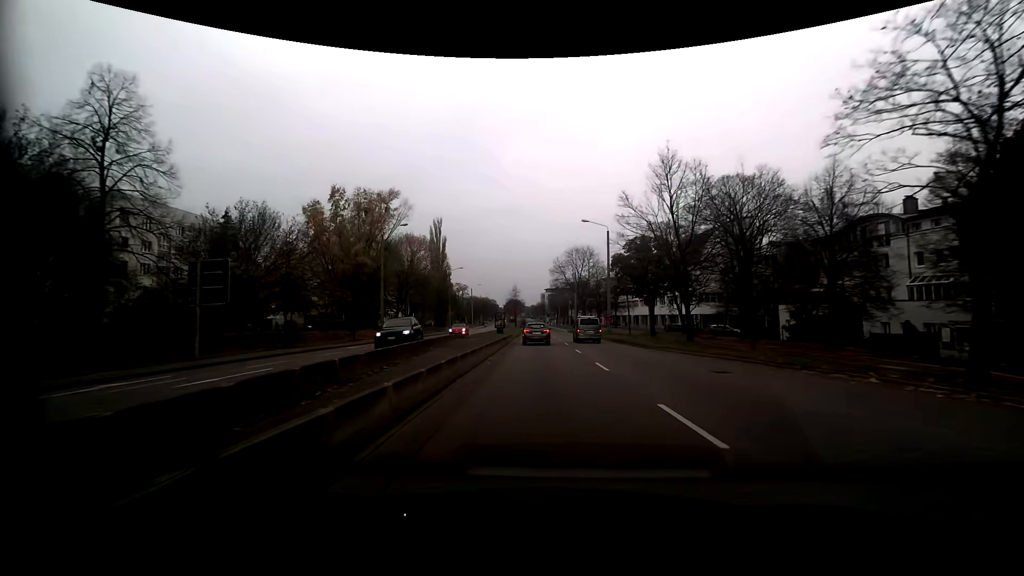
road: secondary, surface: asphalt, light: Day
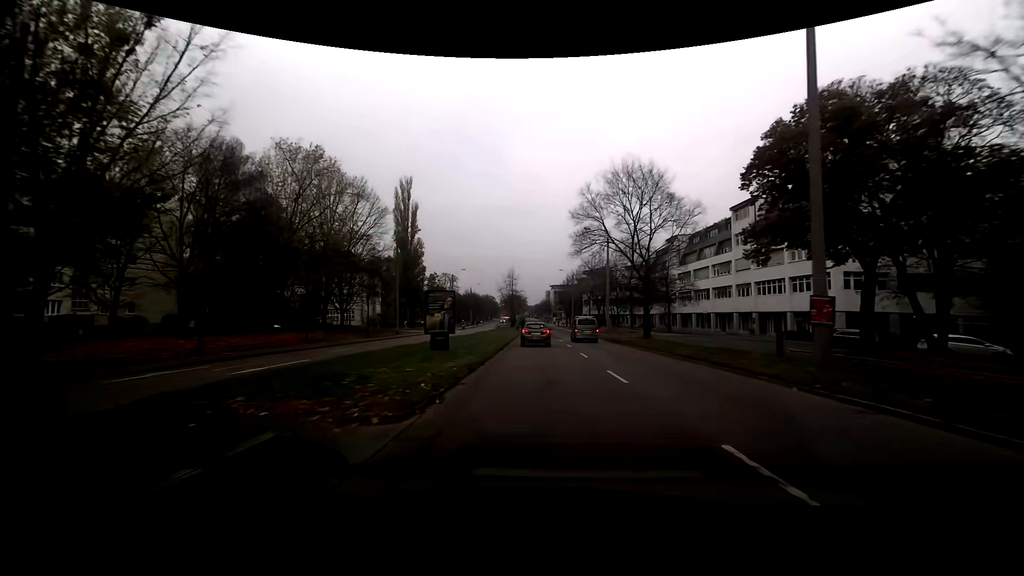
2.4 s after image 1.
(-0.3, +39.4) m; 0°
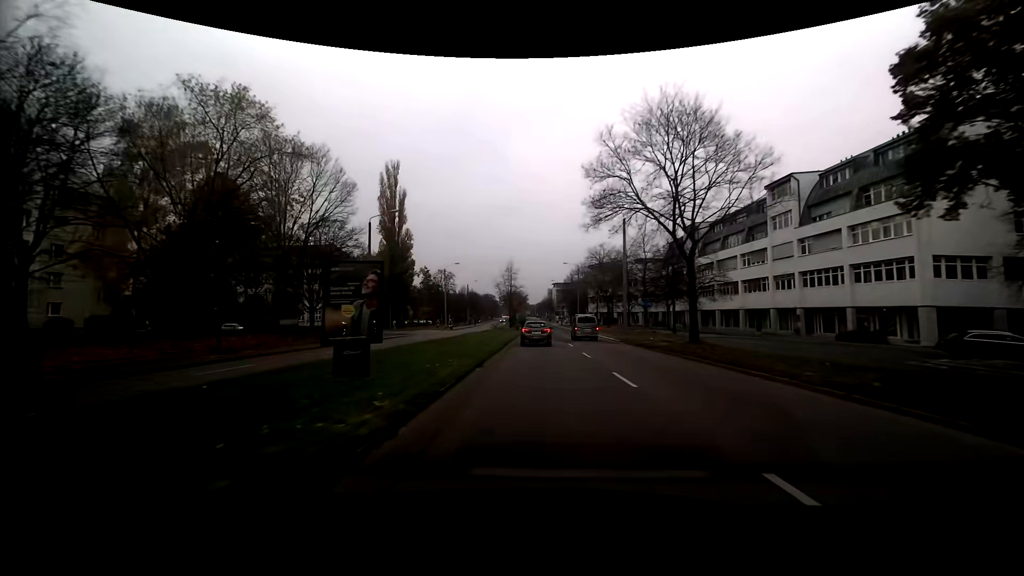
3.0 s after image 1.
(0.0, +10.2) m; 0°
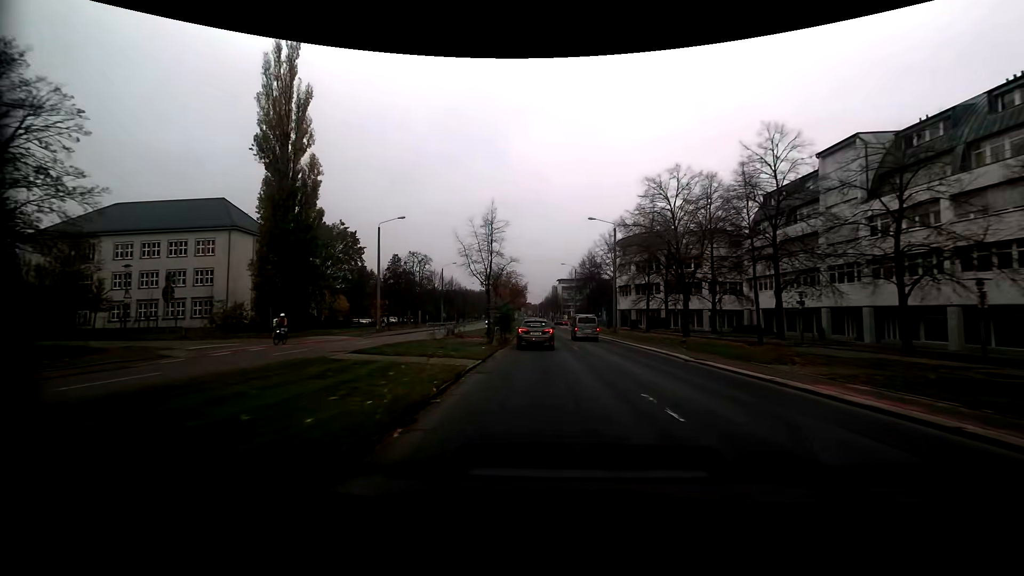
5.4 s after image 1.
(-0.1, +40.8) m; 0°
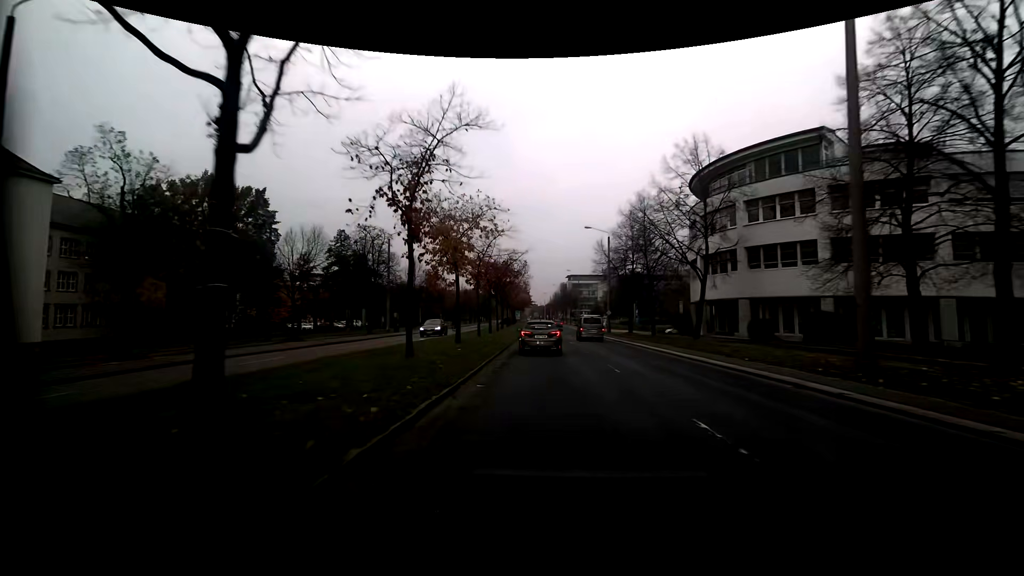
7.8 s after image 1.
(-0.3, +38.5) m; -1°
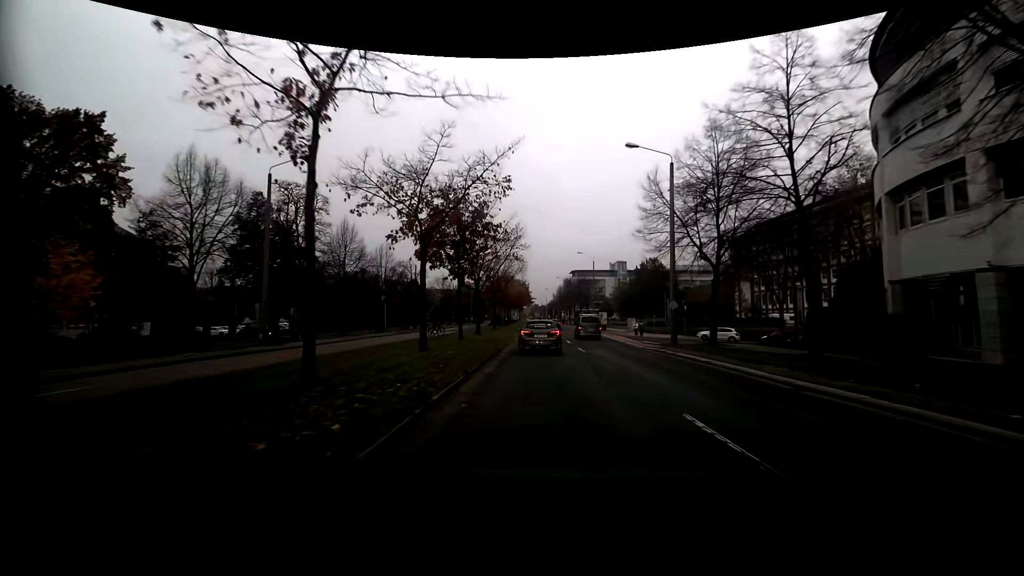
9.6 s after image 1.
(-0.1, +26.9) m; 0°
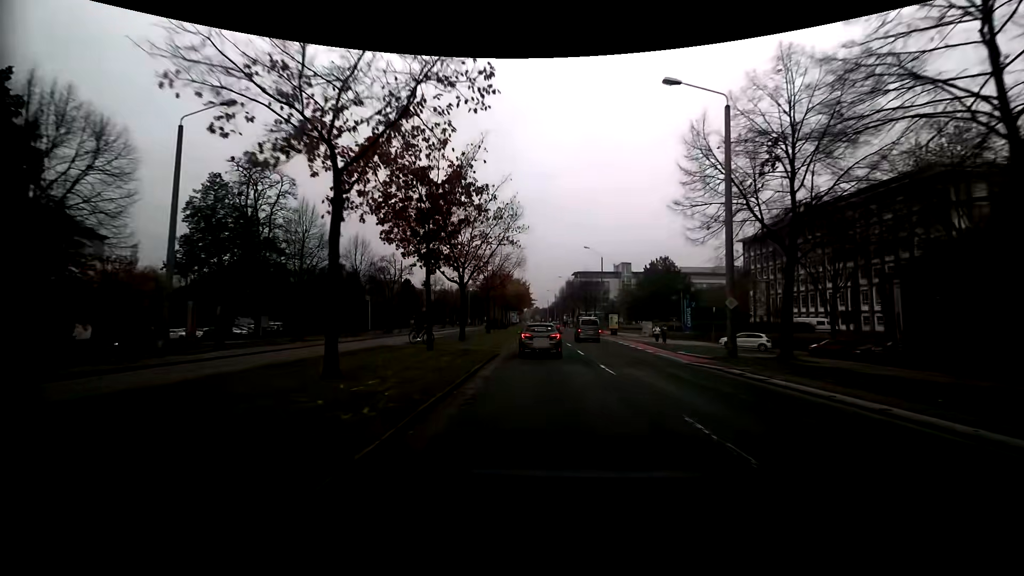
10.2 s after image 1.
(0.0, +8.7) m; 0°
